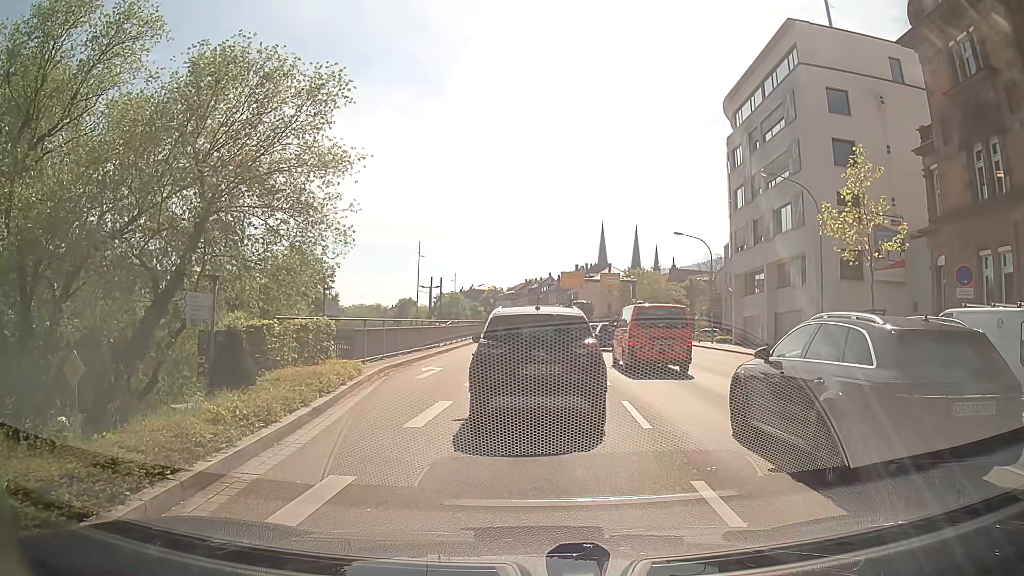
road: primary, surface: asphalt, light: Day
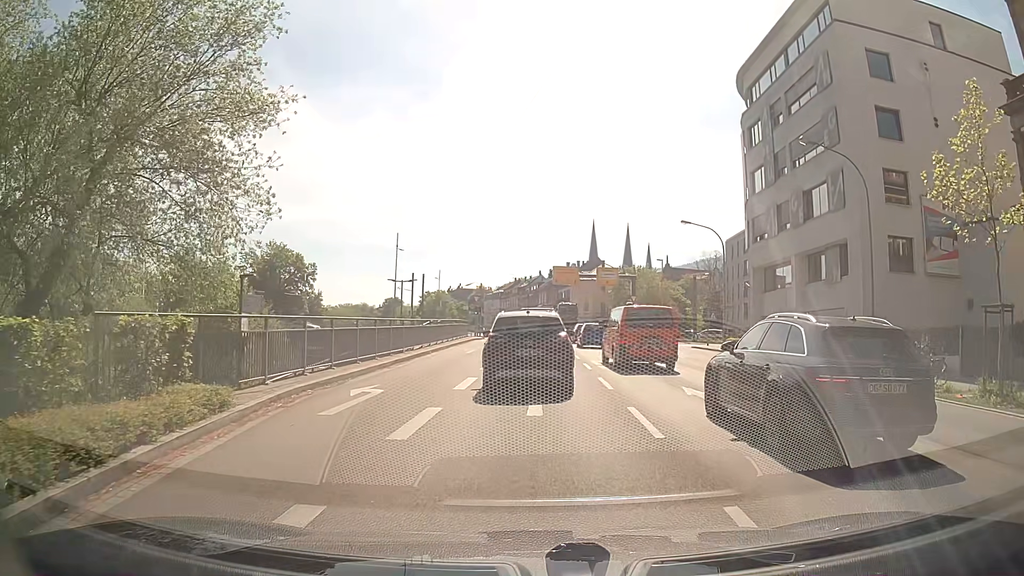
(-0.1, +7.3) m; 0°
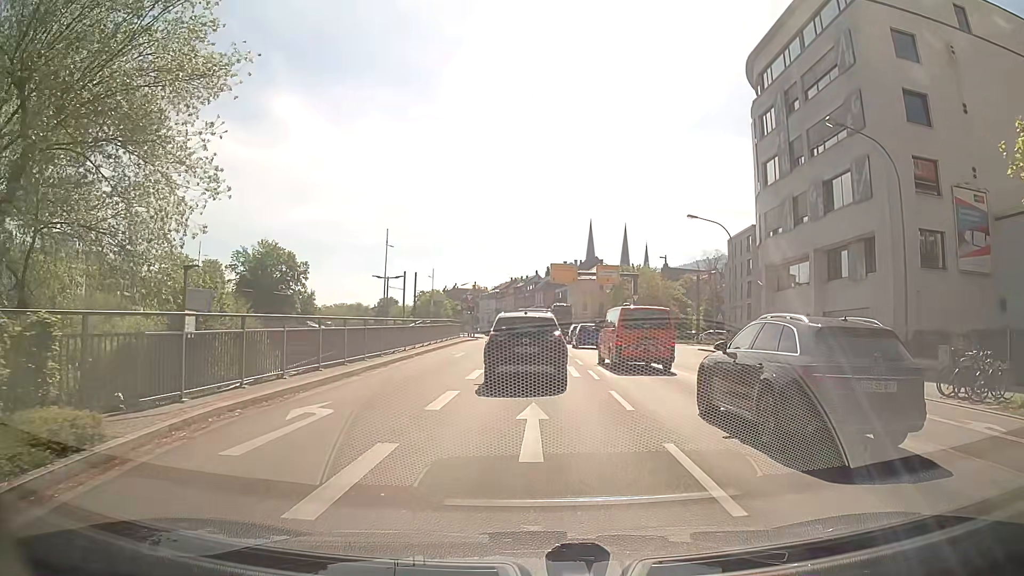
(0.0, +3.4) m; 0°
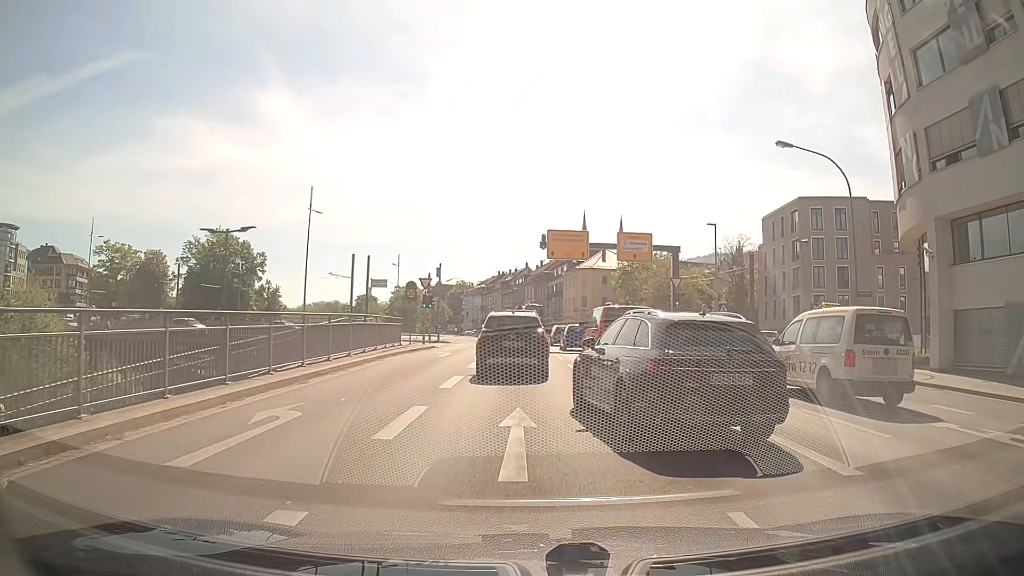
(+0.3, +21.1) m; +1°
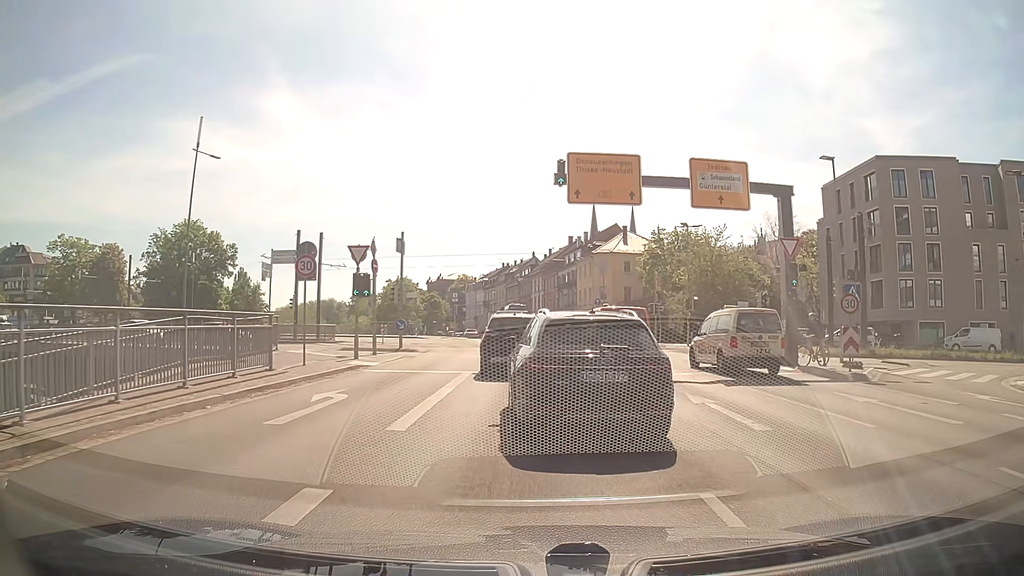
(0.0, +17.4) m; -1°
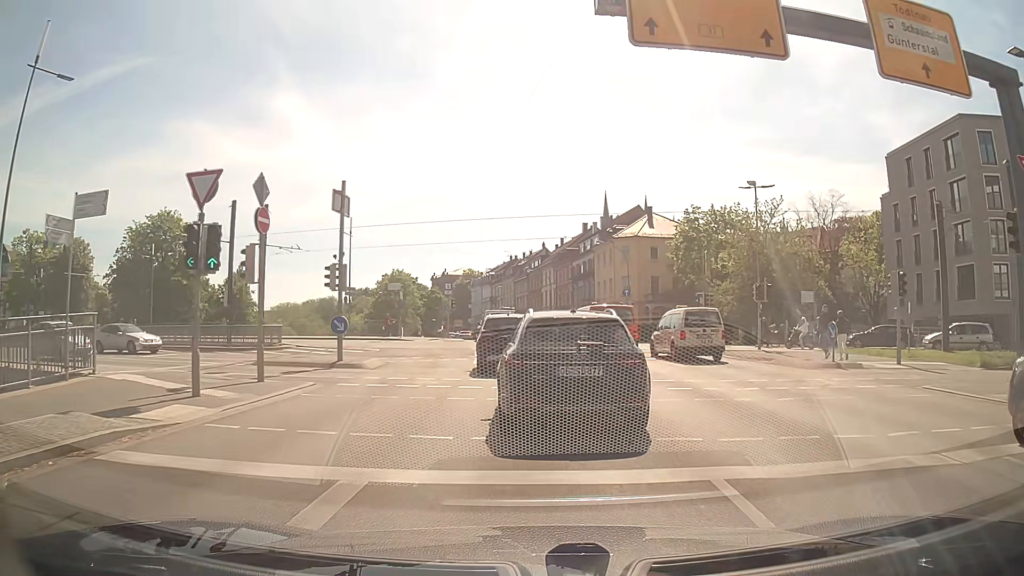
(+0.1, +12.7) m; 0°
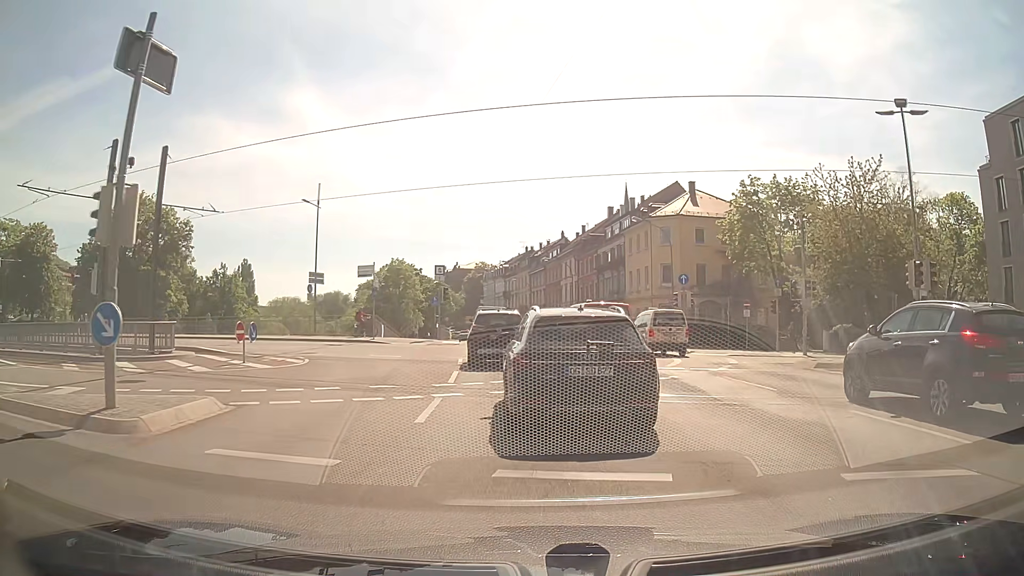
(-0.2, +13.5) m; -2°
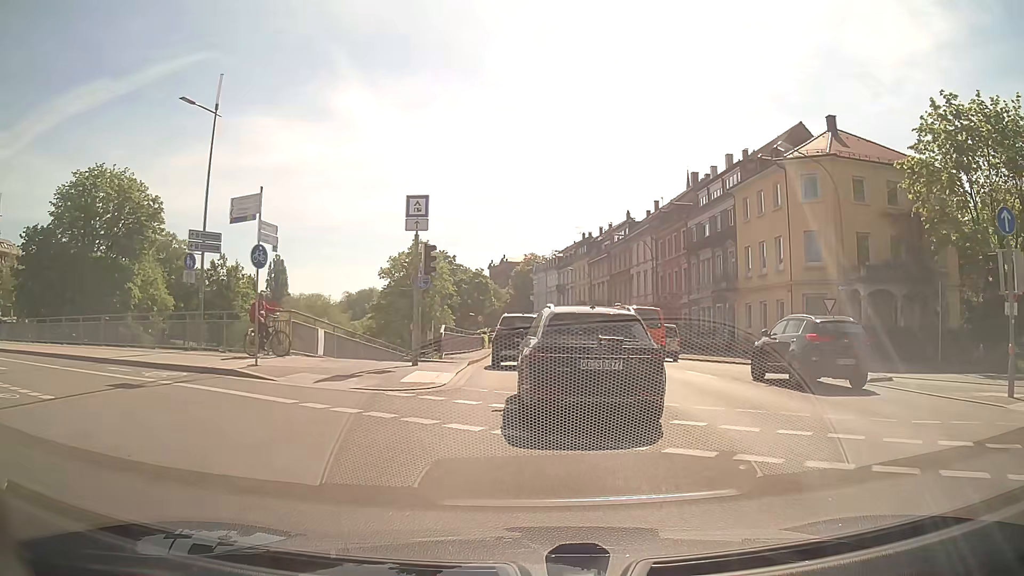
(-0.8, +22.3) m; -5°
(0, +10) (0, +20) (0, +30) (0, +40) (-1, +50) (-1, +60) (-2, +70) (-2, +80) (-3, +90) (-4, +100) m
